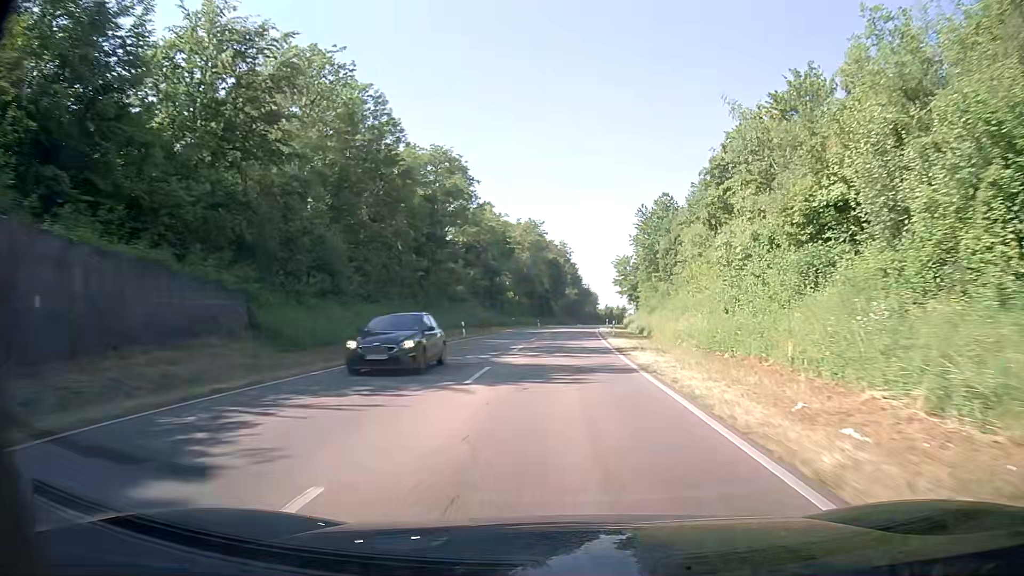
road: primary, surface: asphalt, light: Day
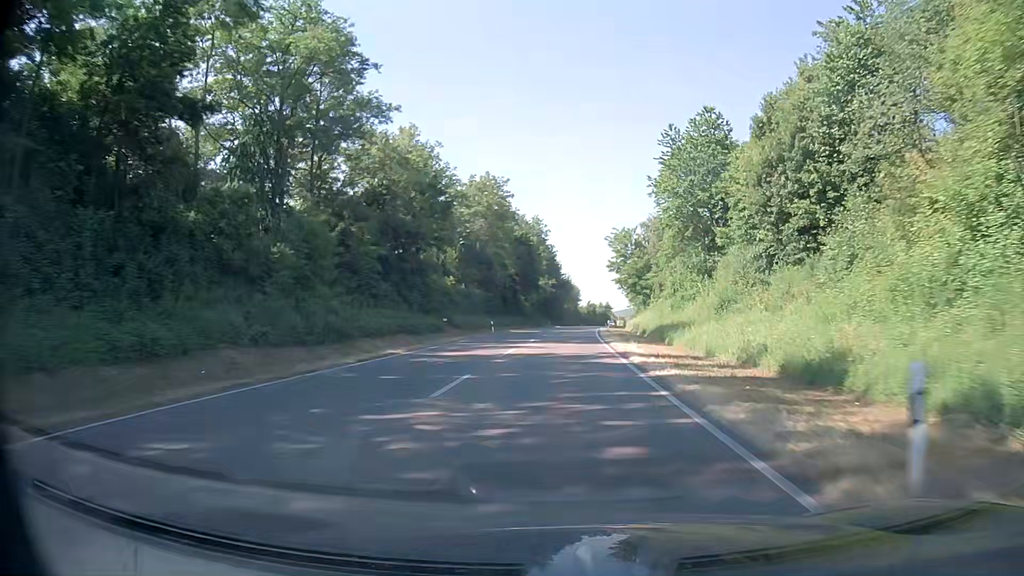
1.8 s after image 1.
(+0.7, +37.9) m; +2°
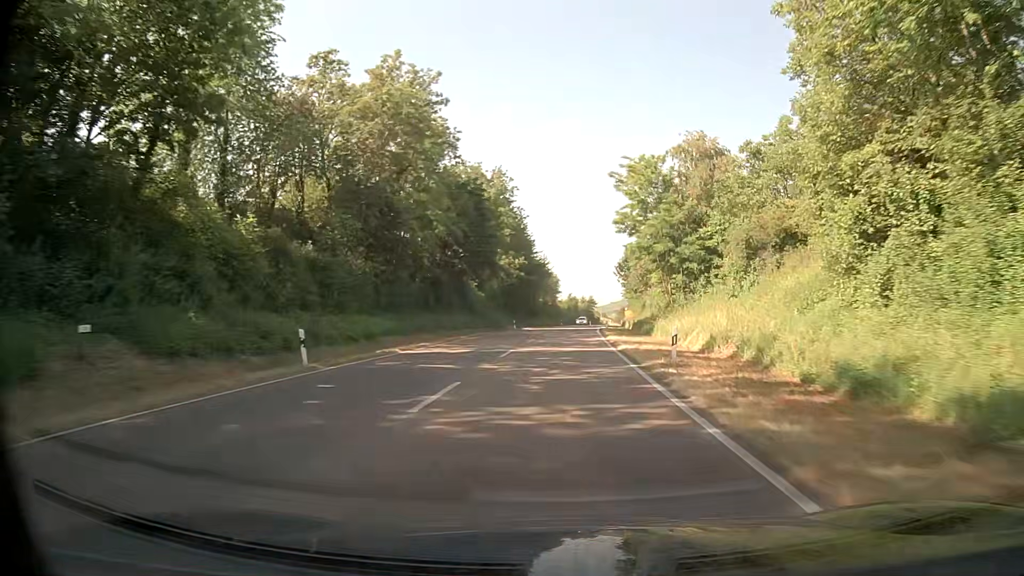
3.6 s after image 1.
(+0.7, +38.2) m; +2°
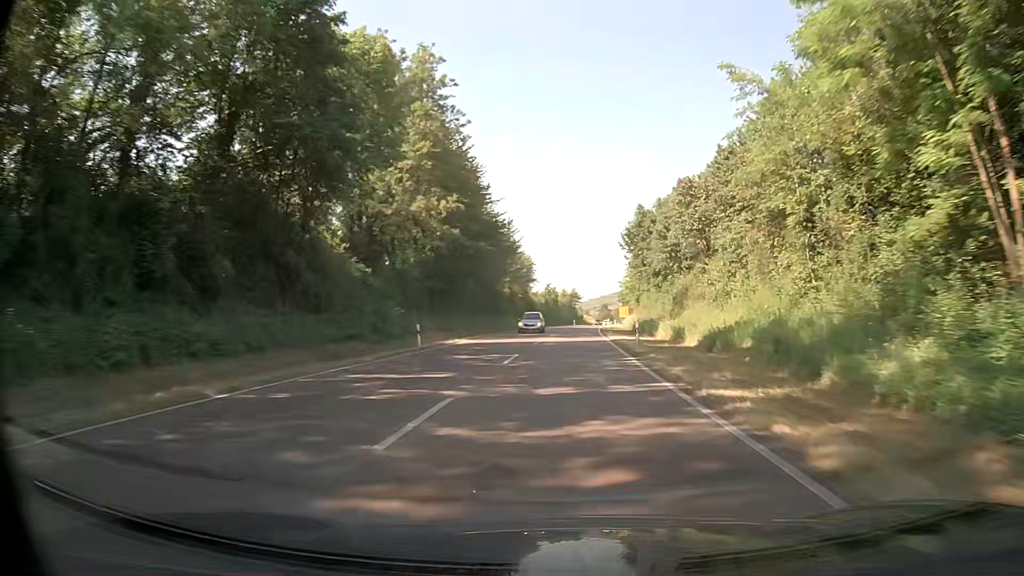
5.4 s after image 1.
(+0.6, +38.5) m; +2°
